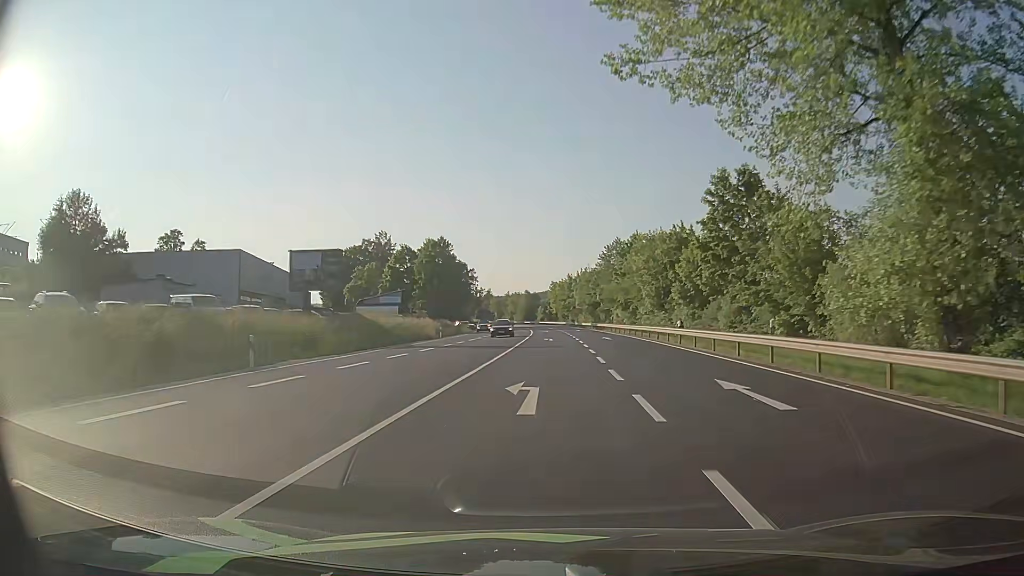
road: primary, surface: asphalt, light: Day
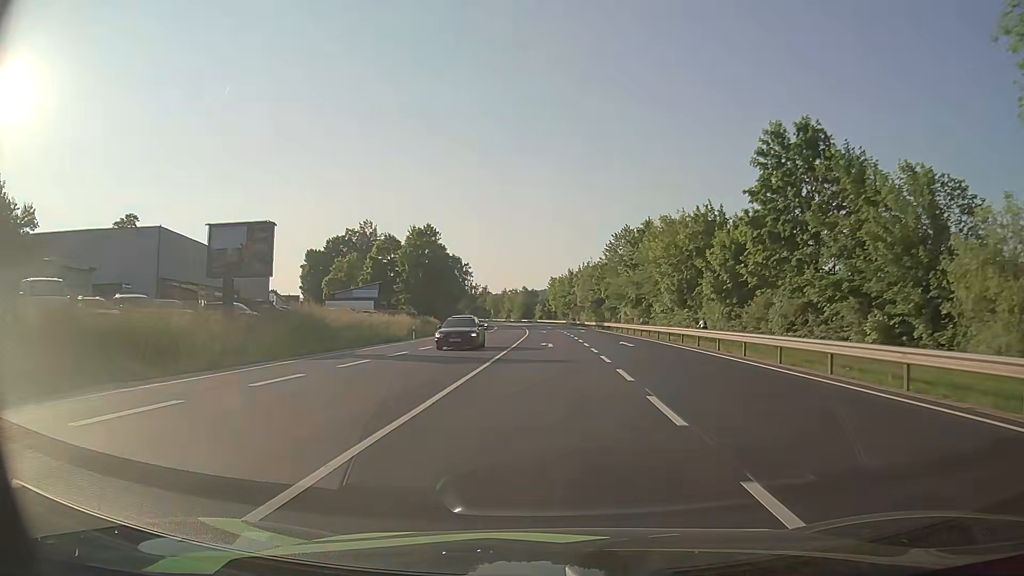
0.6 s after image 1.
(0.0, +12.3) m; 0°
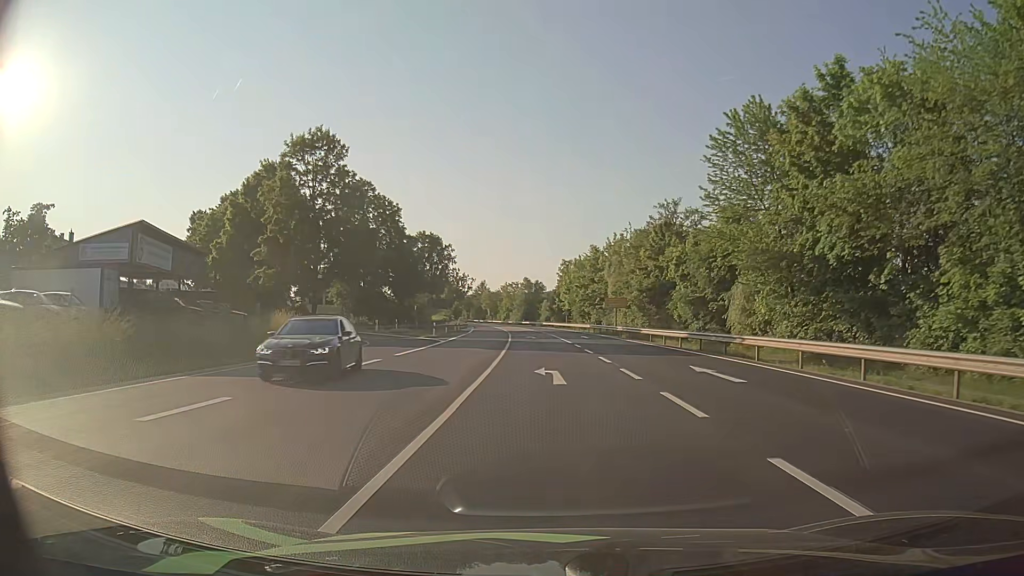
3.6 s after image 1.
(-0.1, +52.4) m; -1°
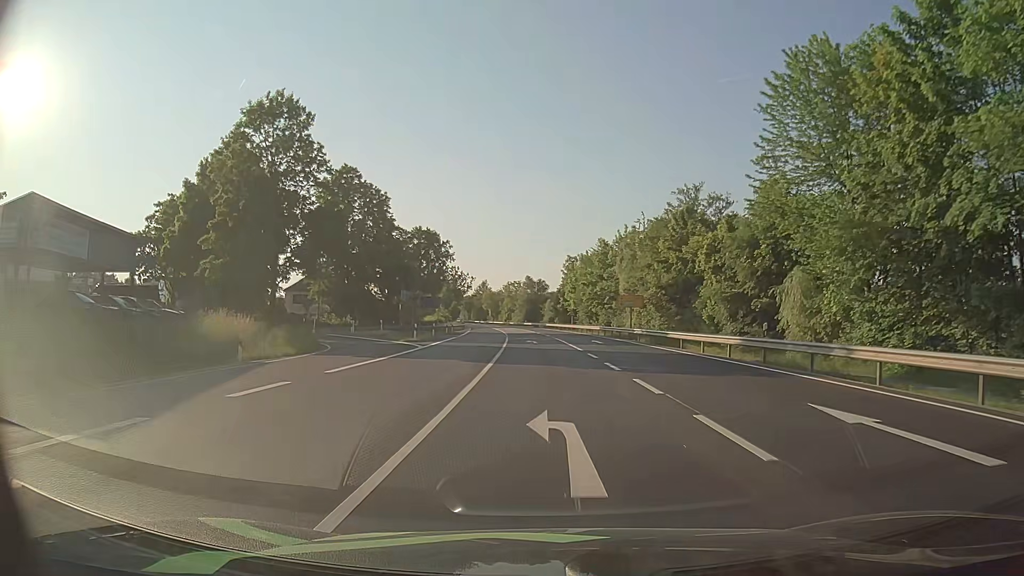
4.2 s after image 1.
(0.0, +8.8) m; 0°
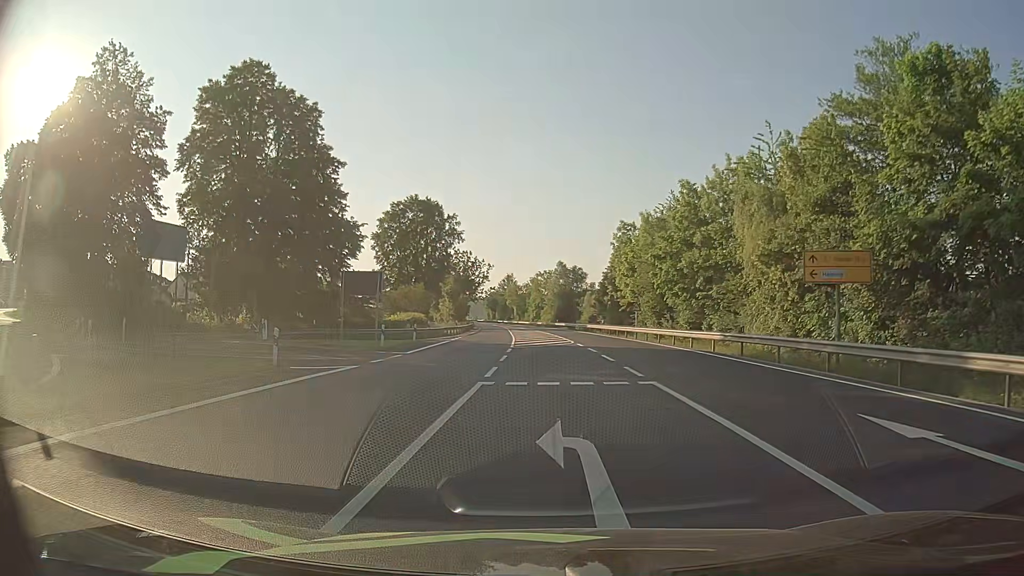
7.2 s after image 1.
(-0.6, +35.6) m; -3°
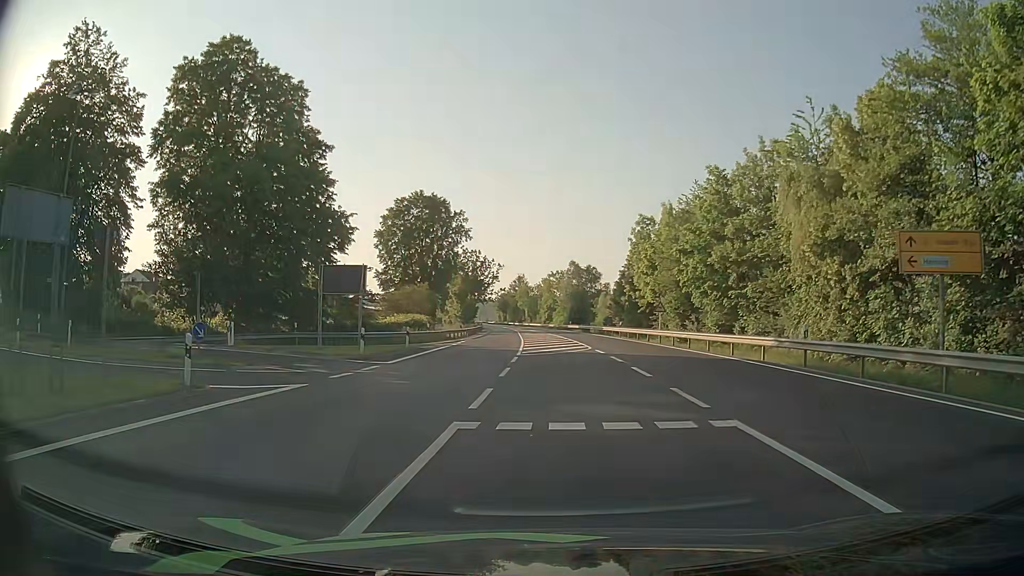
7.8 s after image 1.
(0.0, +5.3) m; -1°
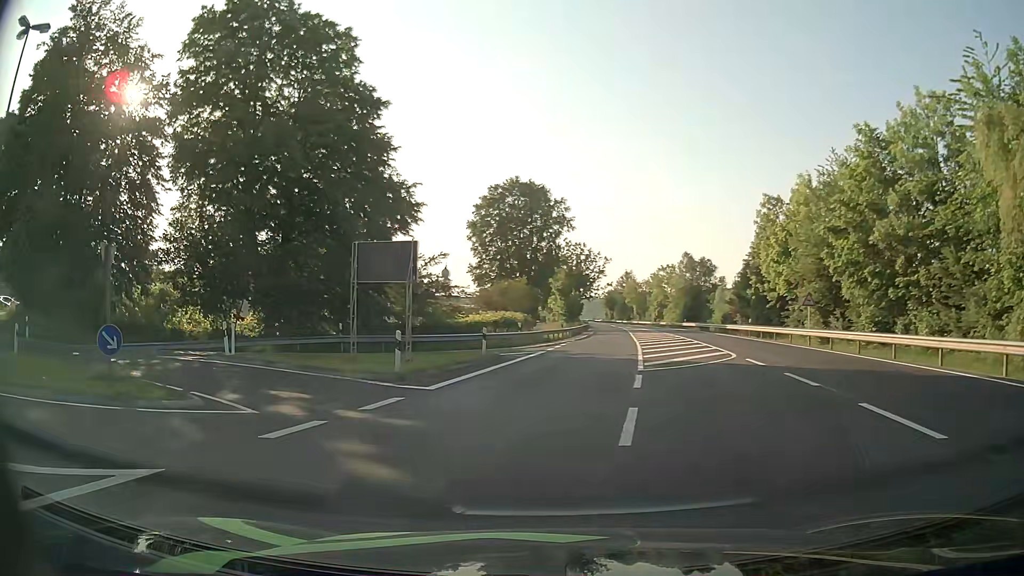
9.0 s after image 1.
(-0.6, +9.1) m; -10°
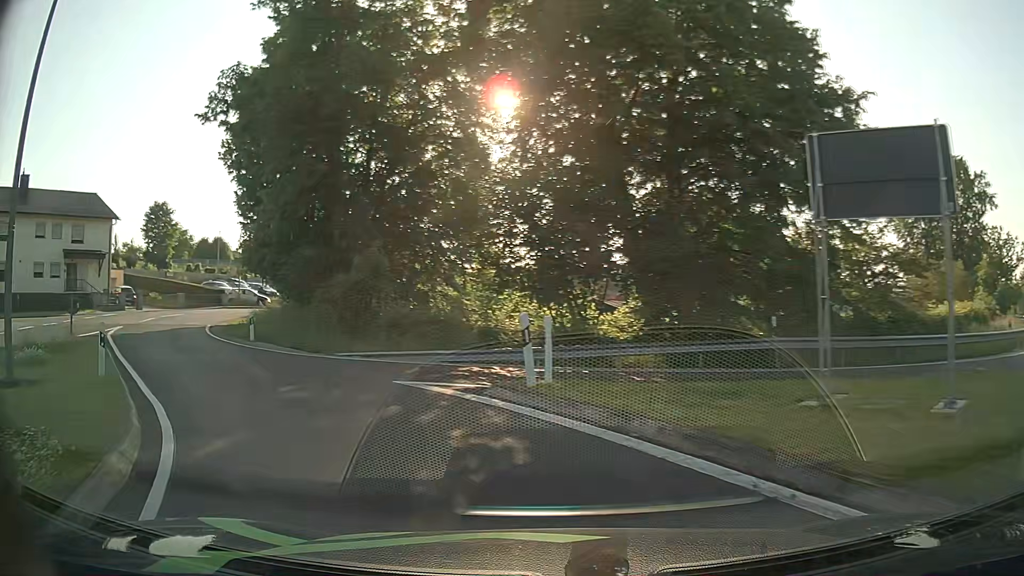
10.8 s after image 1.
(-3.4, +12.1) m; -35°
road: unclassified
(-2, +10) (-8, +18) (-14, +26) (-17, +35) (-17, +45) (-14, +55) (-9, +63) (-3, +72) (+2, +80) (+7, +89) m
